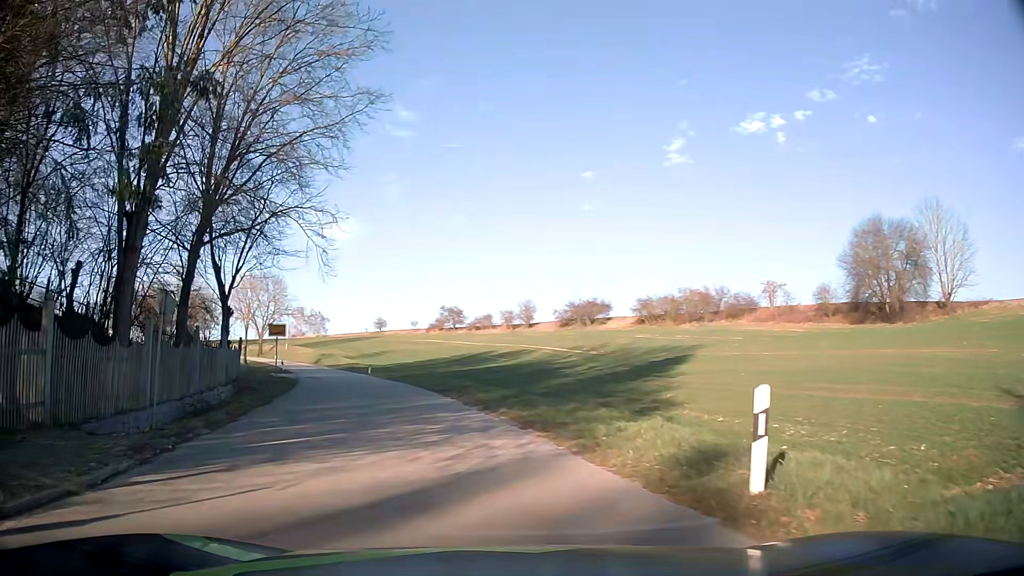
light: Day
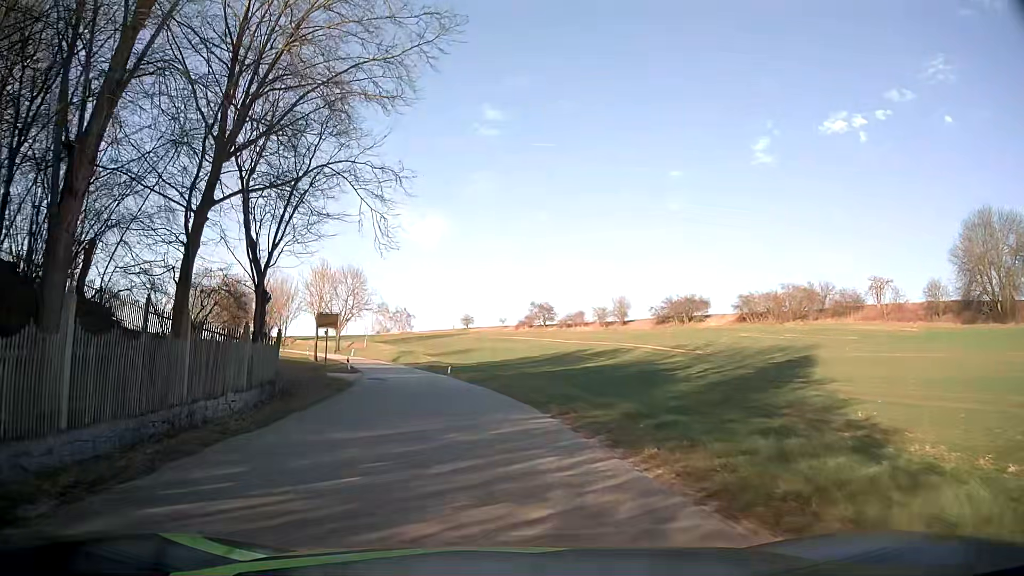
(-0.6, +7.4) m; -7°
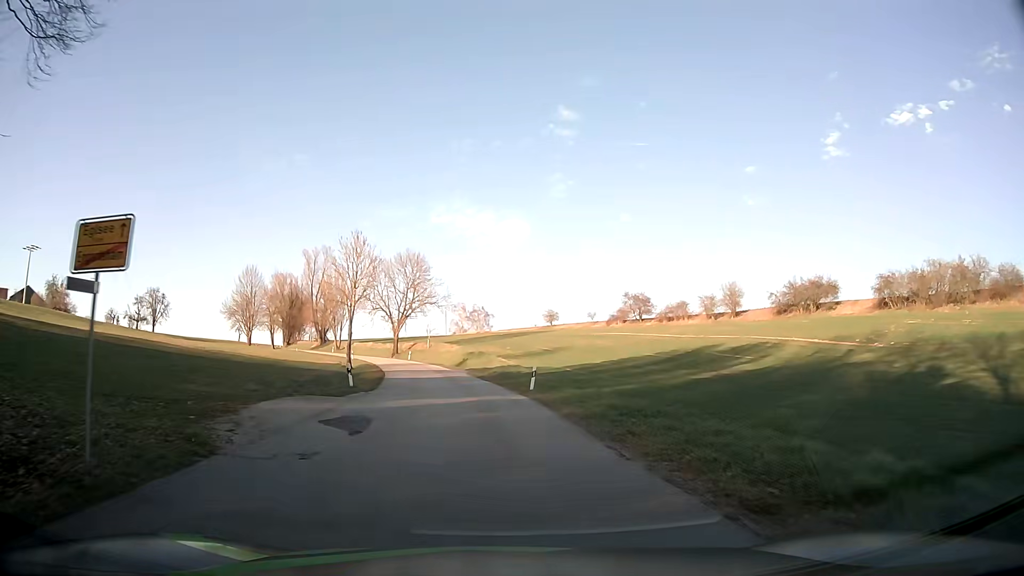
(-1.5, +22.0) m; -7°
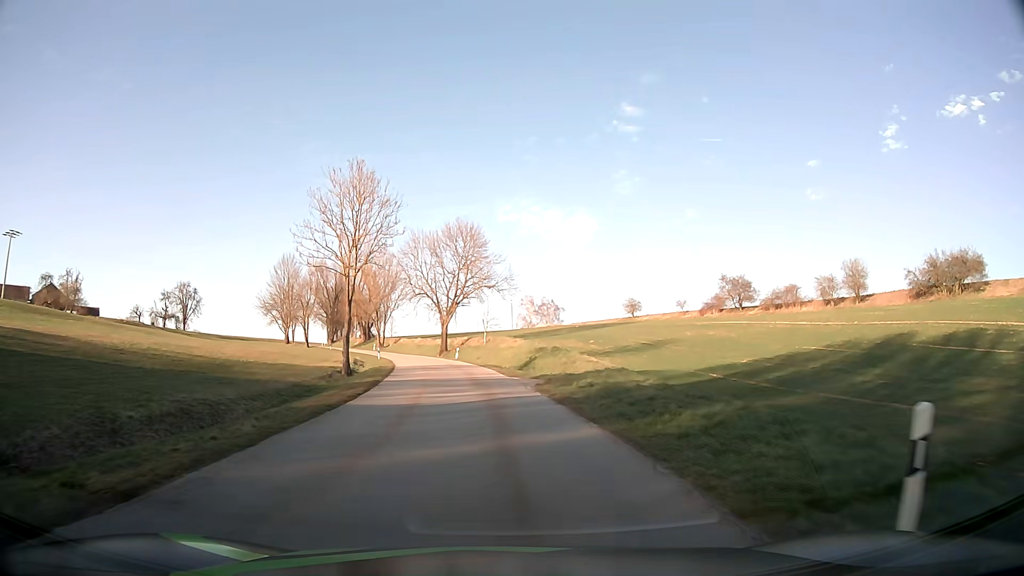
(-1.1, +22.9) m; -6°
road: tertiary
(0, +10) (-1, +20) (-1, +30) (-3, +40) (-4, +50) (-6, +60) (-8, +69) (-11, +79) (-14, +88) (-18, +98) m
